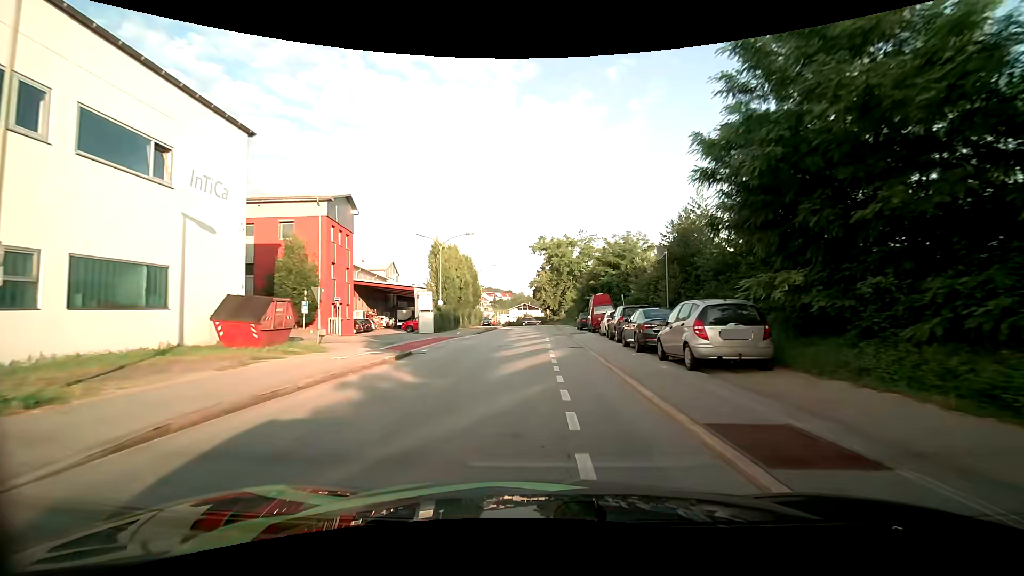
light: Day
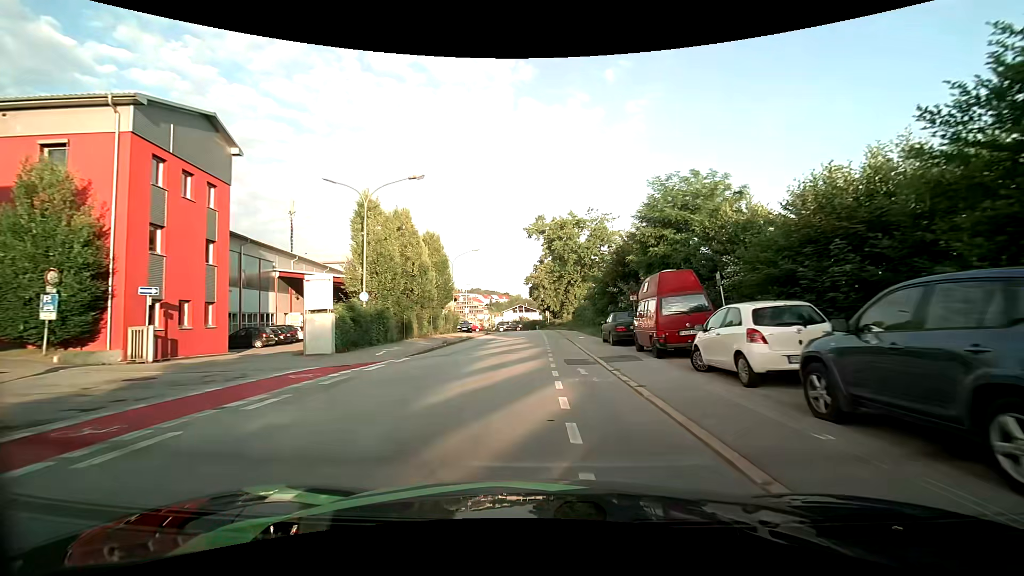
(-0.1, +18.8) m; 0°
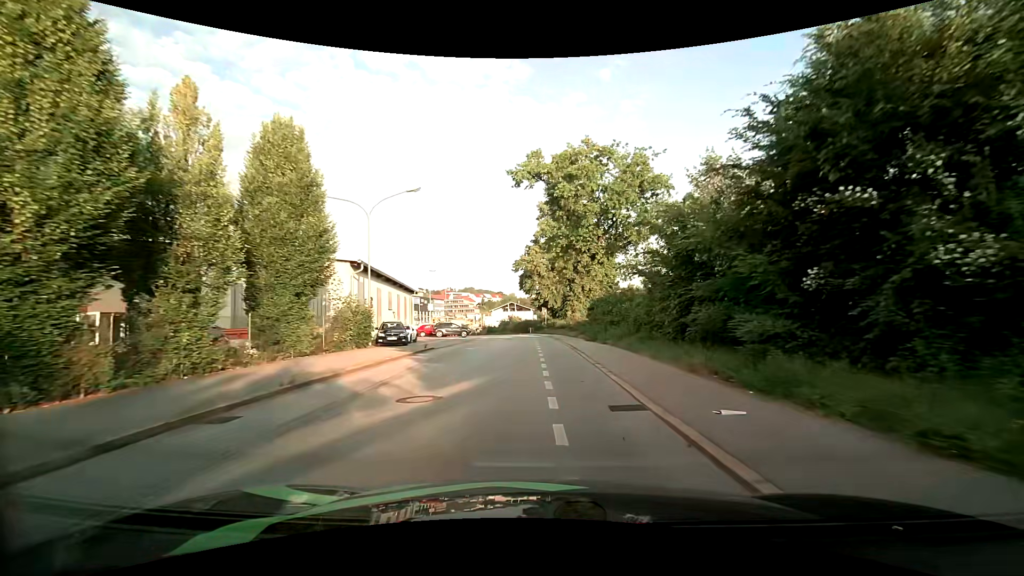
(0.0, +24.8) m; 0°
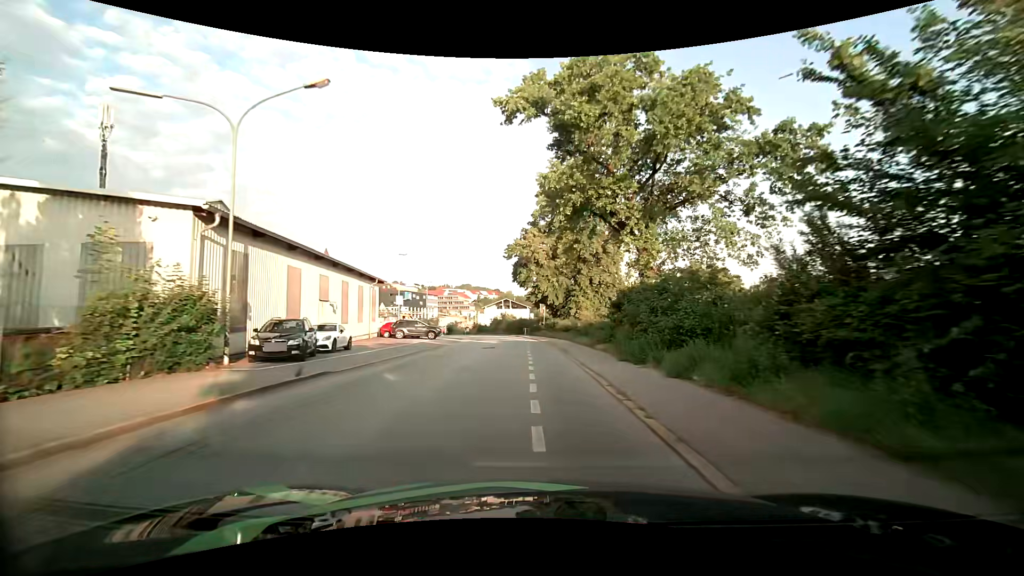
(0.0, +12.4) m; 0°
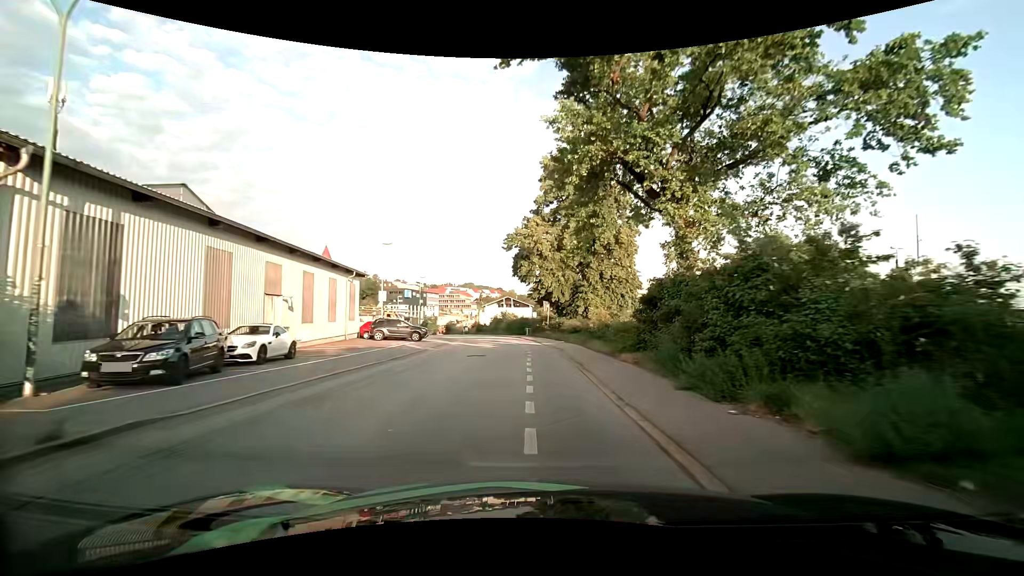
(0.0, +6.0) m; 0°
(0, +10) (0, +20) (-1, +30) (-2, +40) (-3, +50) (-5, +60) (-7, +69) (-10, +79) (-13, +88) (-17, +98) m
